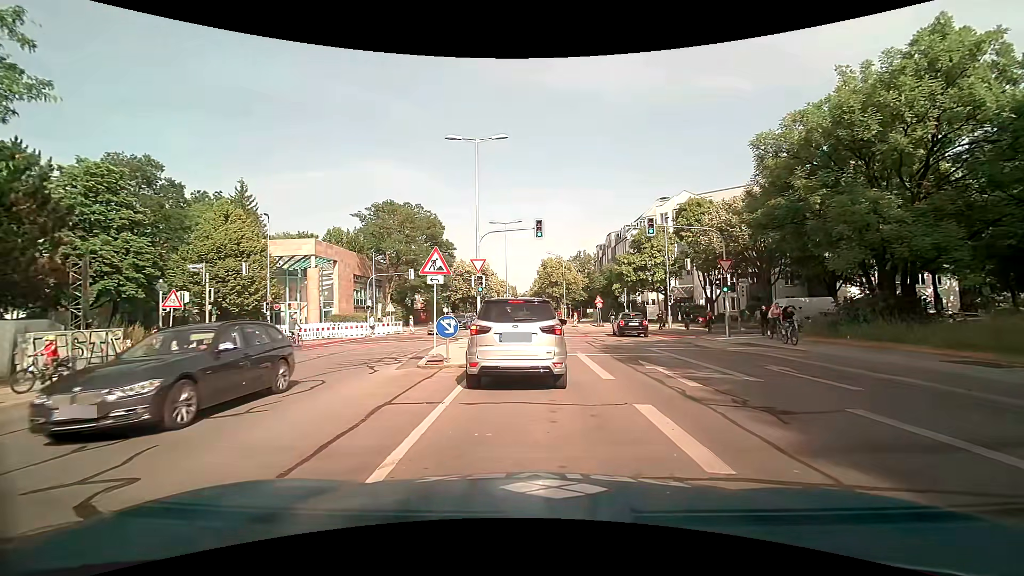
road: tertiary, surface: asphalt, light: Day
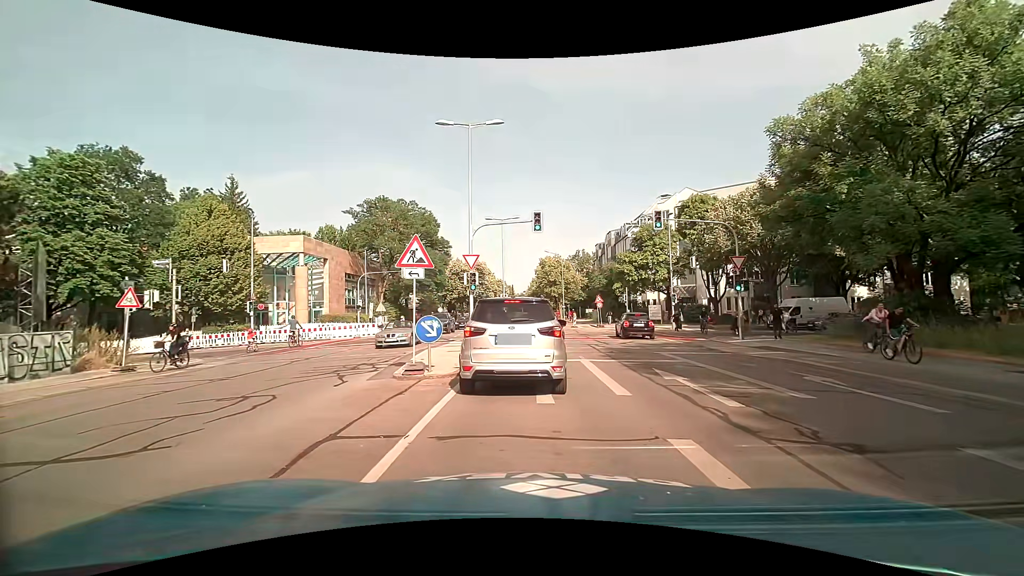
(-0.1, +2.0) m; 0°
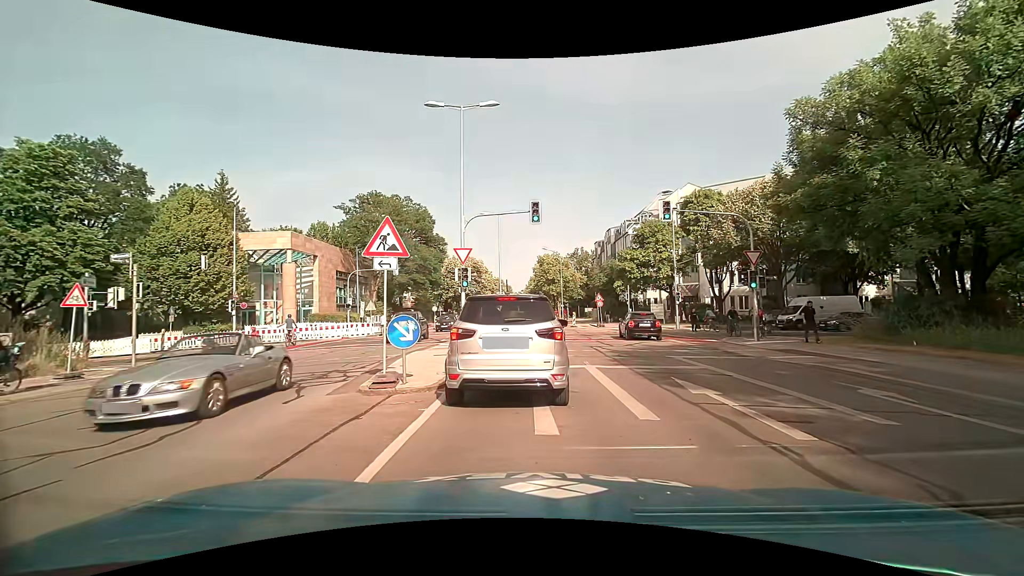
(0.0, +1.9) m; 0°
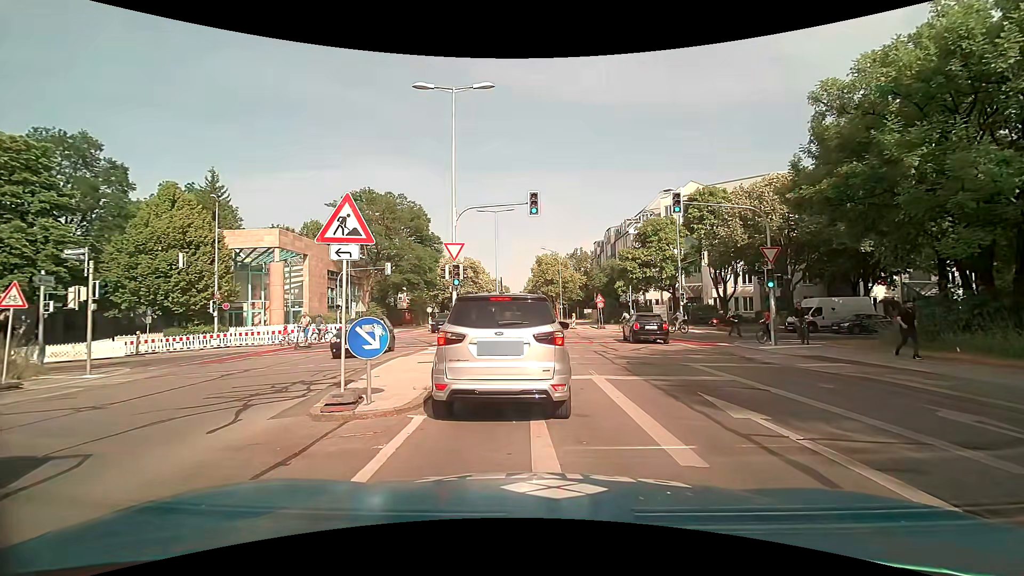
(0.0, +1.8) m; 0°
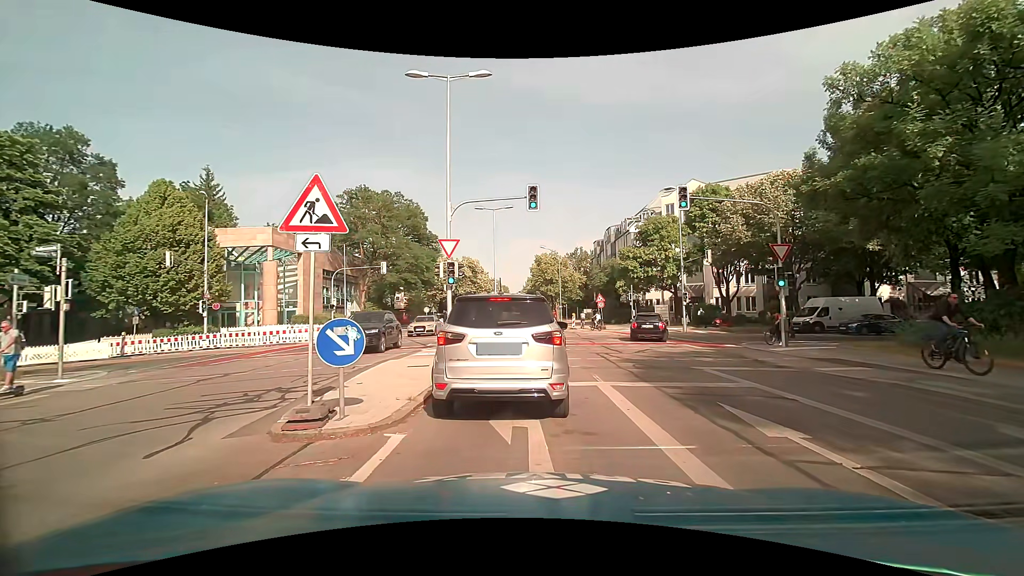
(0.0, +1.0) m; 0°
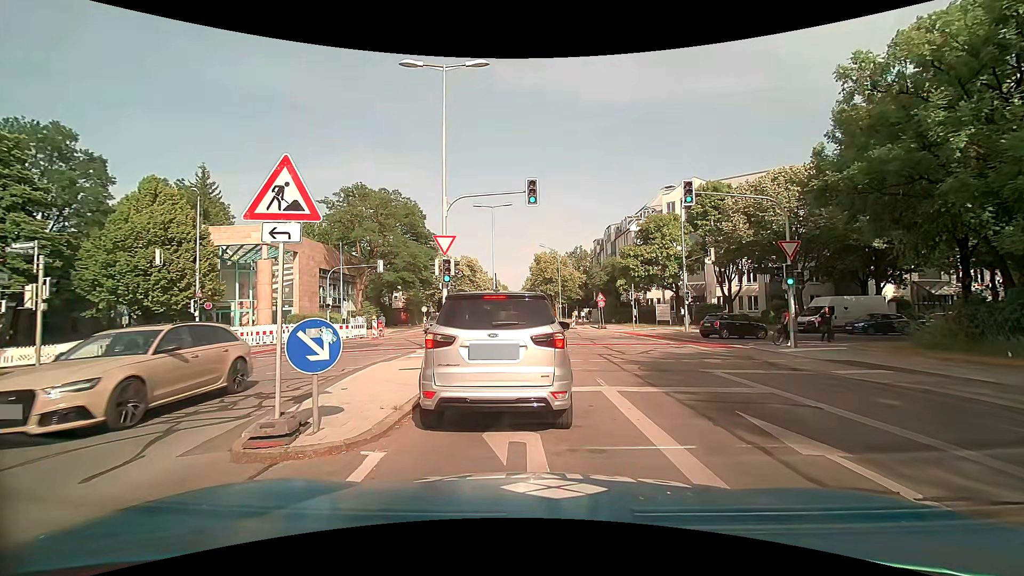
(0.0, +0.8) m; 0°
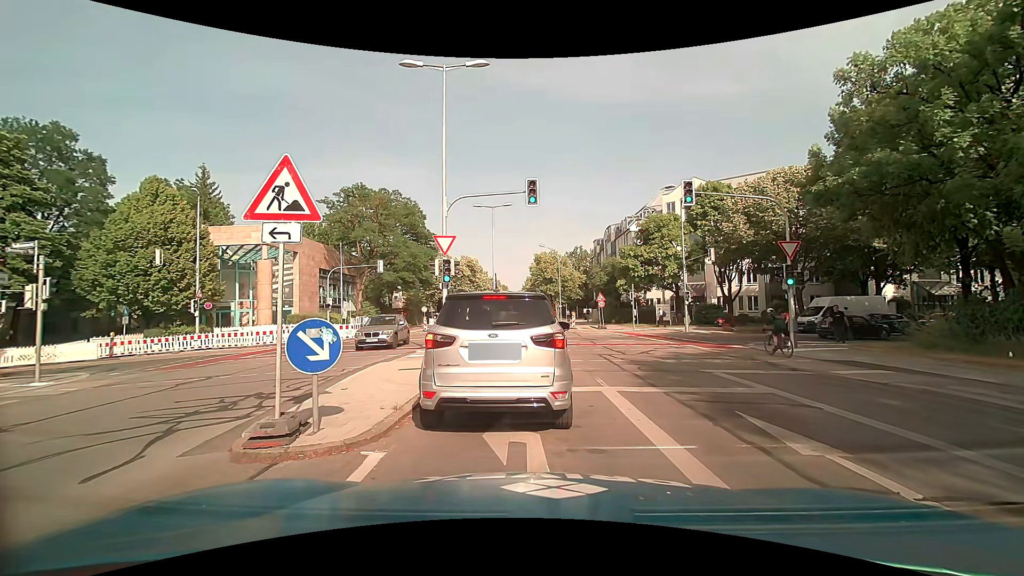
(0.0, +0.1) m; 0°
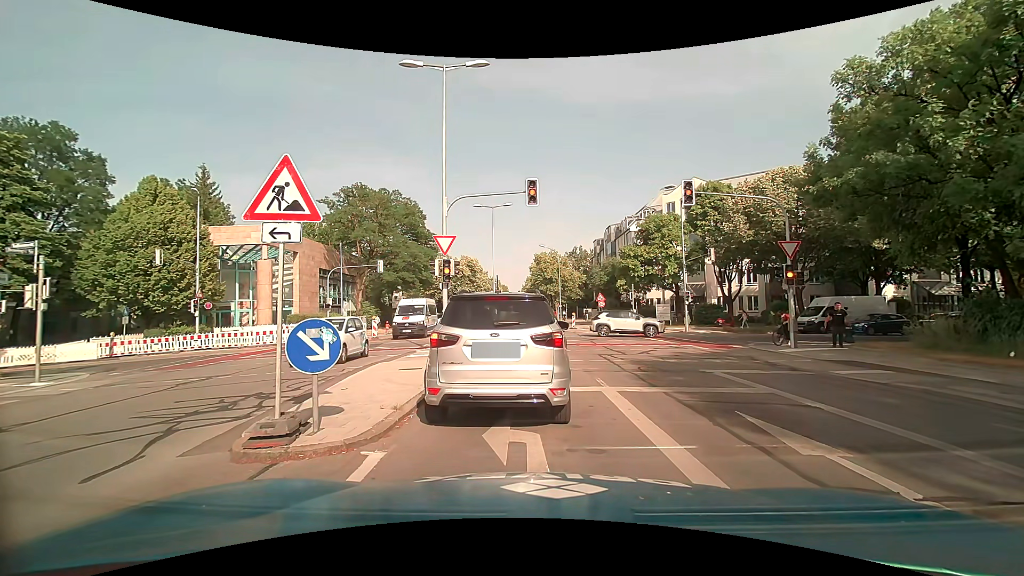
(0.0, 0.0) m; 0°
